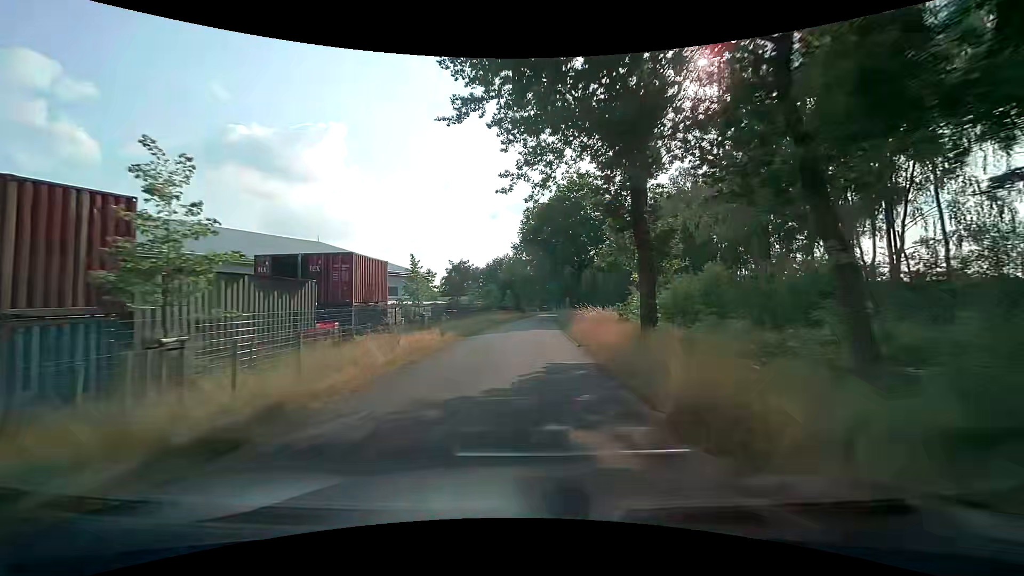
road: unclassified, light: Day
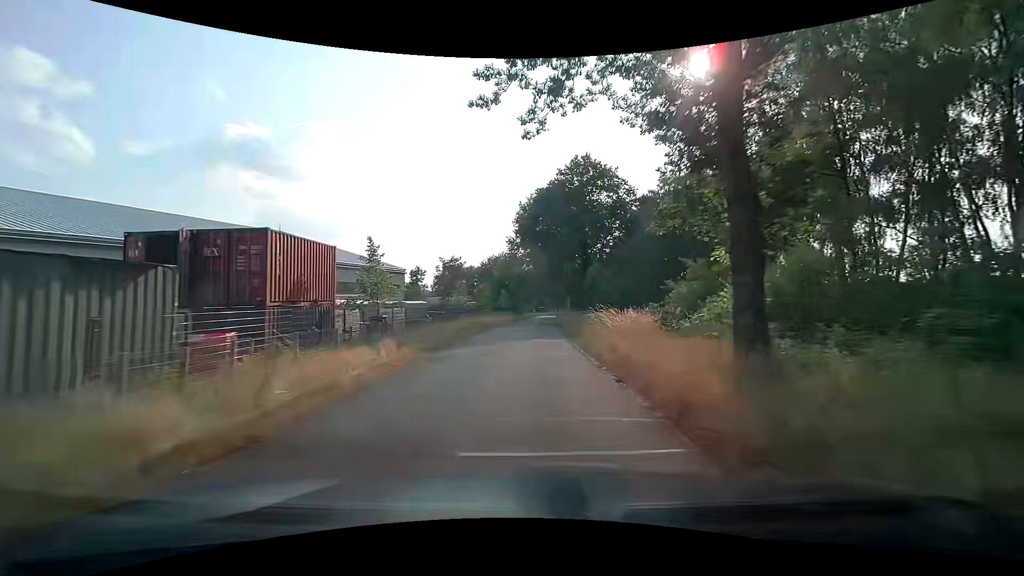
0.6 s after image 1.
(0.0, +7.8) m; 0°
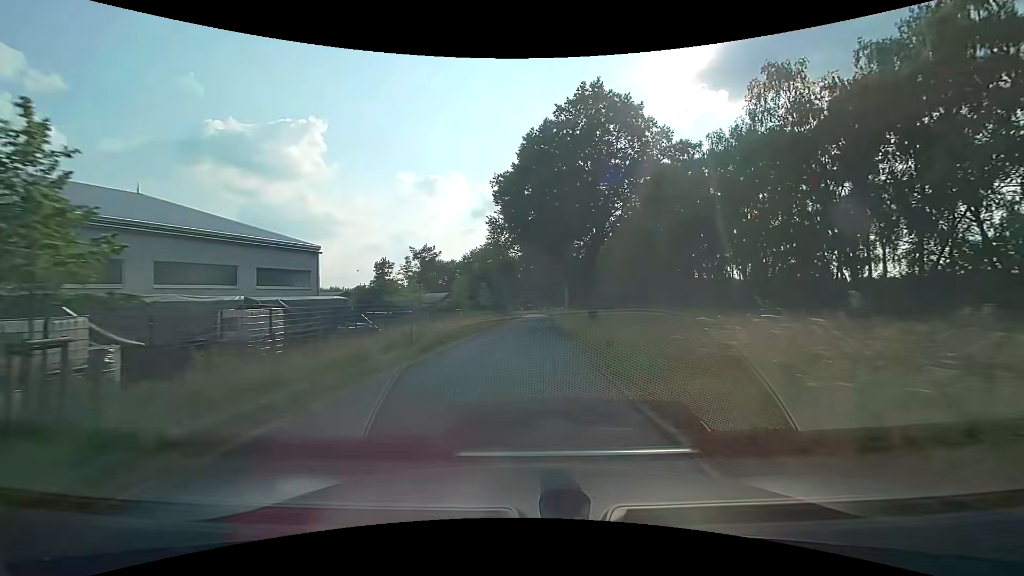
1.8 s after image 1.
(+0.4, +15.4) m; +2°
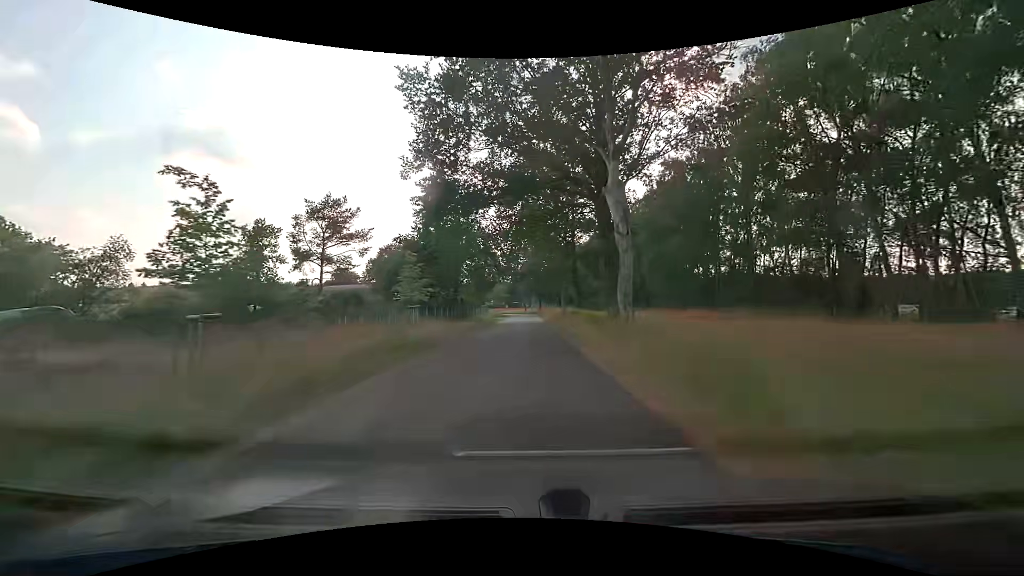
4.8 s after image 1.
(+0.8, +36.9) m; +2°
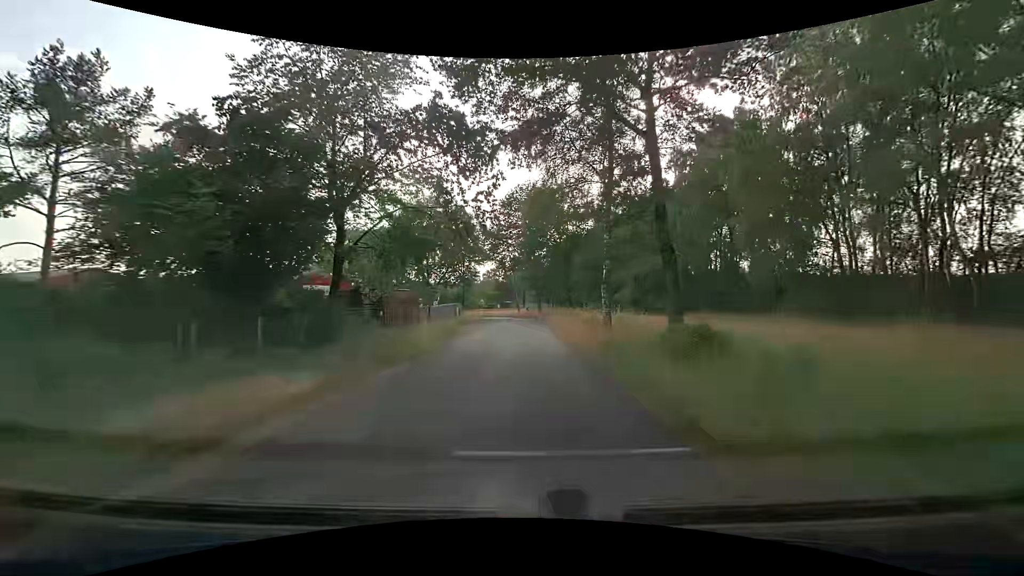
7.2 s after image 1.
(-0.1, +27.9) m; -1°
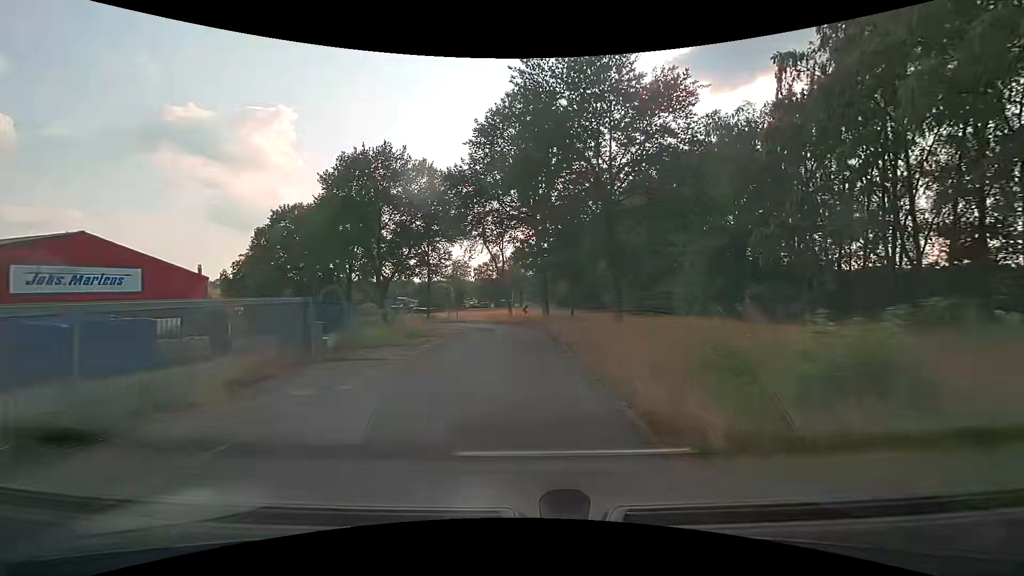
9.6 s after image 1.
(+0.6, +27.5) m; +1°
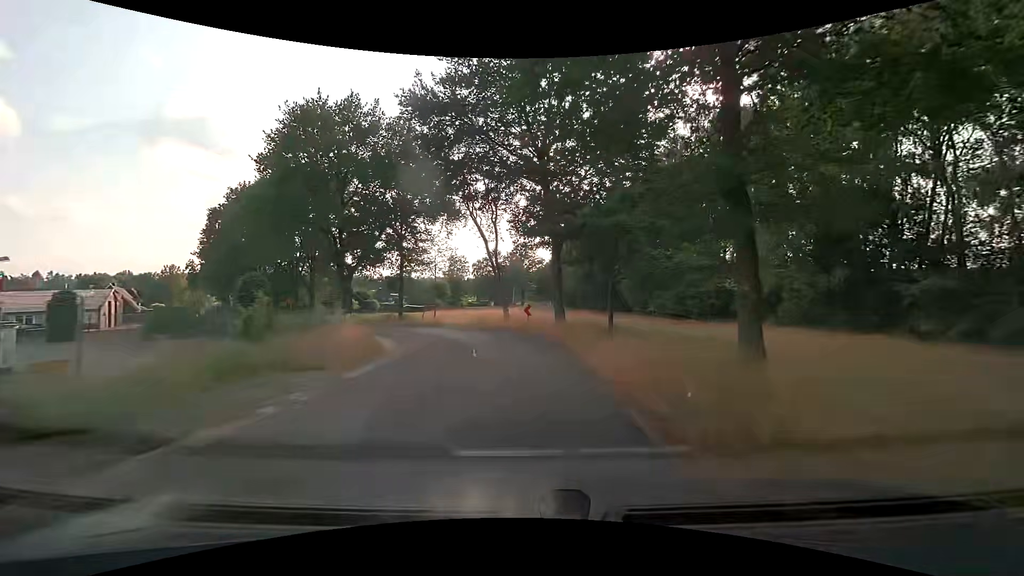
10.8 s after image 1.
(0.0, +13.1) m; 0°
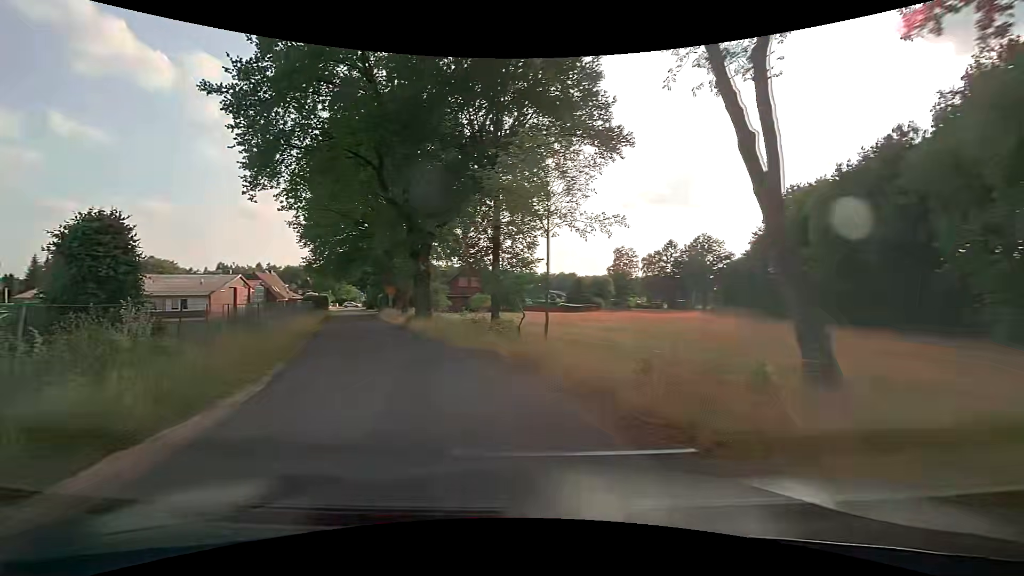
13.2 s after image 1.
(-1.5, +22.3) m; -17°
